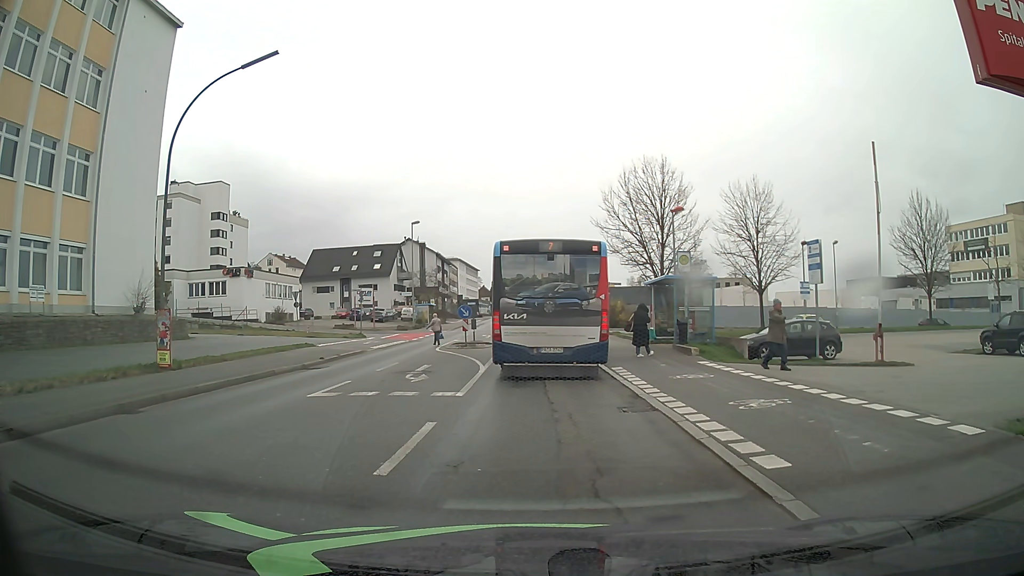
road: tertiary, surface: asphalt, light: Day
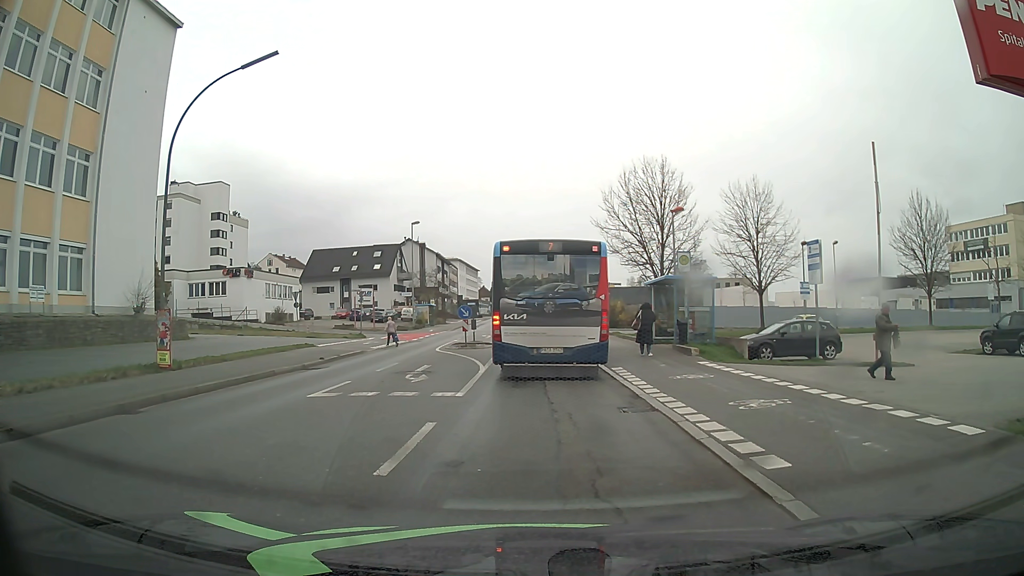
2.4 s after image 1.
(0.0, 0.0) m; 0°
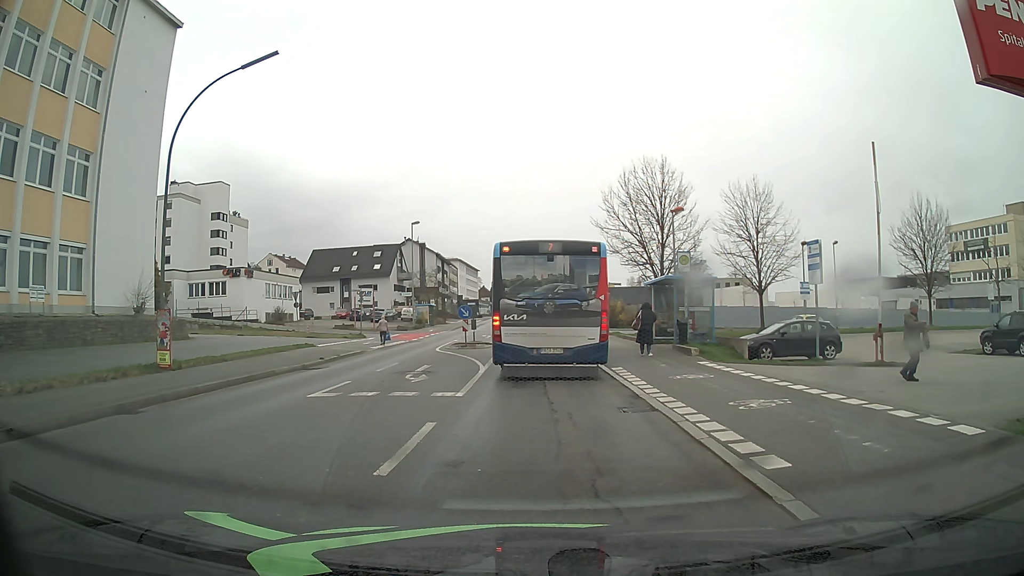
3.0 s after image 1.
(0.0, 0.0) m; 0°
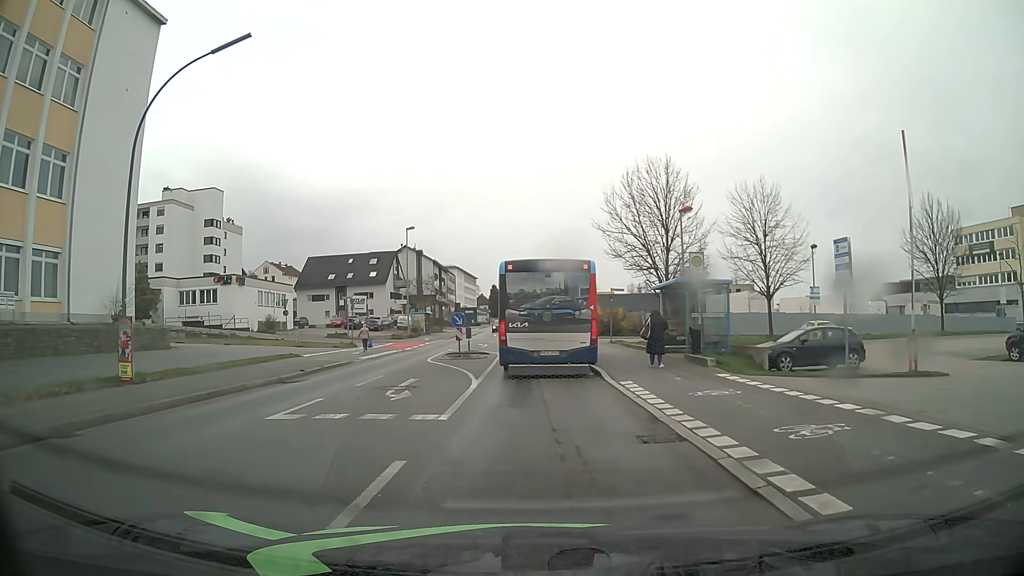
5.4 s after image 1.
(+0.1, +2.2) m; +1°
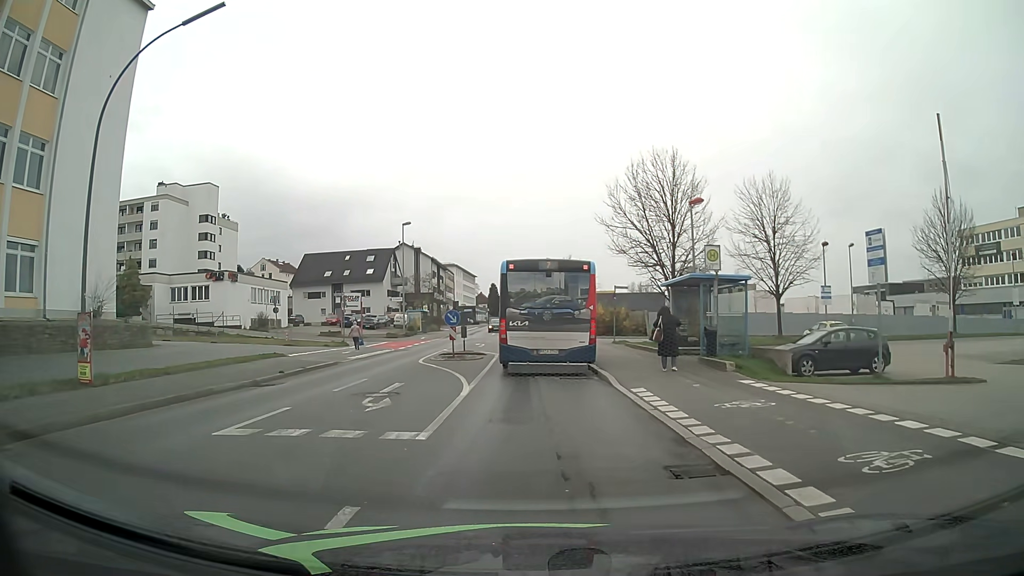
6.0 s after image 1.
(0.0, +2.0) m; +1°
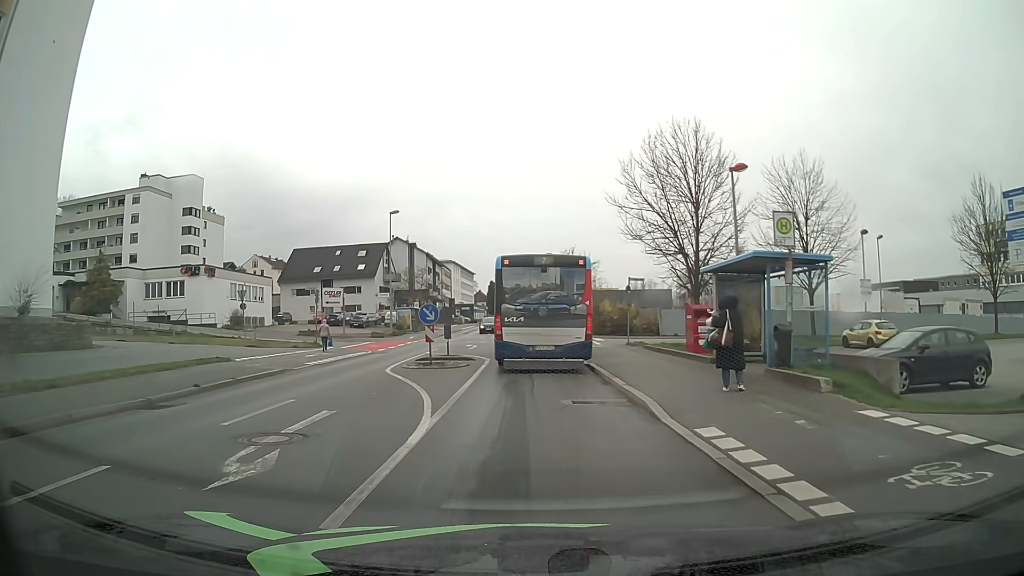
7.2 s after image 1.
(0.0, +5.8) m; 0°
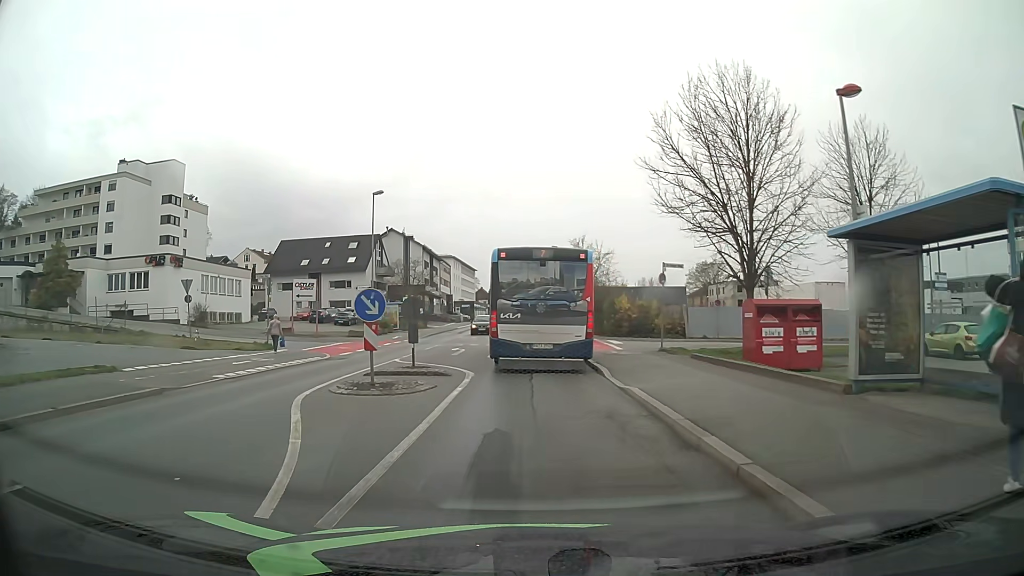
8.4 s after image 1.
(-0.1, +7.6) m; 0°
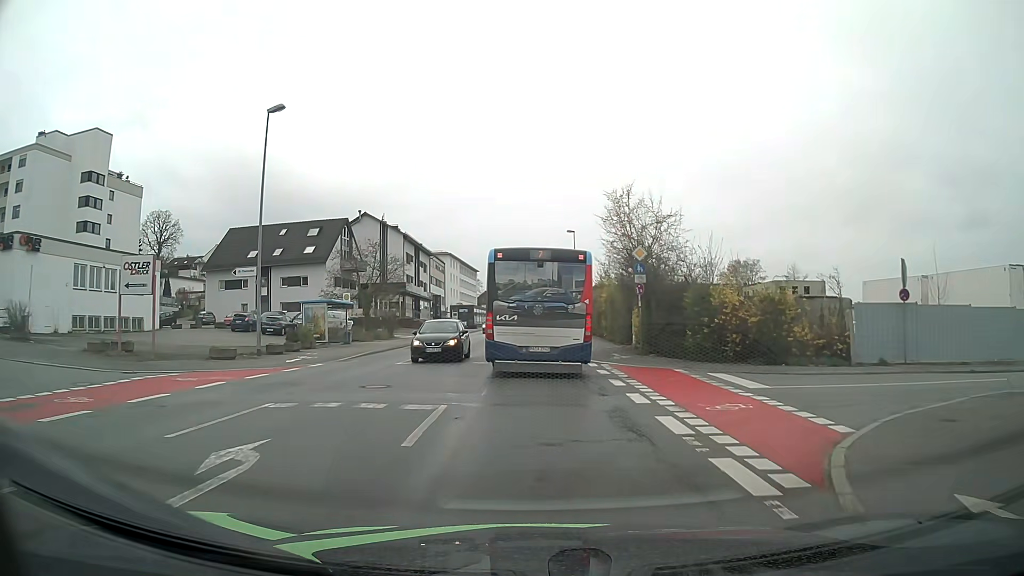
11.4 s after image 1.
(-0.2, +21.9) m; -1°
(0, +10) (0, +20) (0, +30) (0, +40) (0, +50) (0, +60) (0, +70) (0, +80) (0, +90) (+1, +100) m
